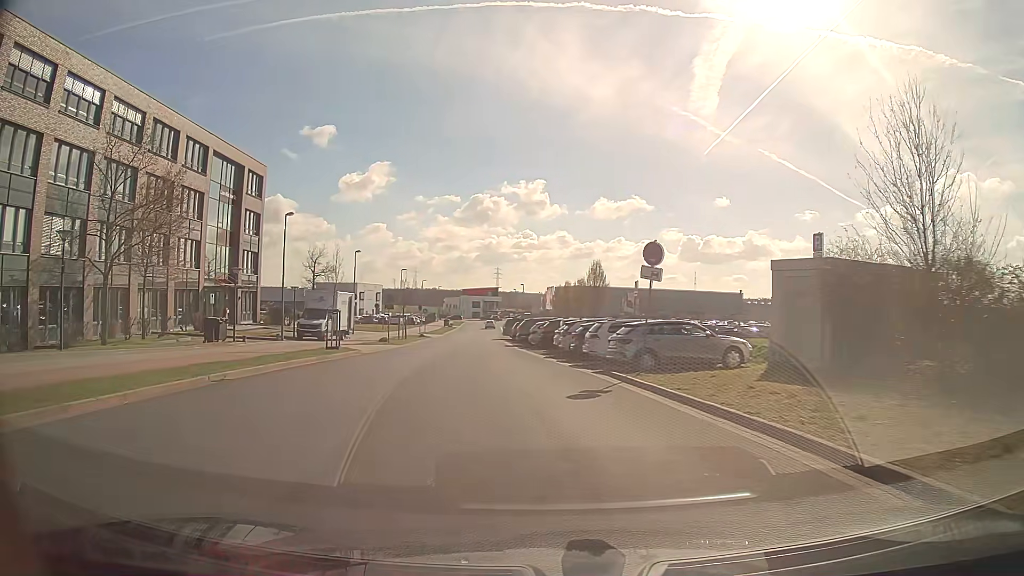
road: tertiary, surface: asphalt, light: Day
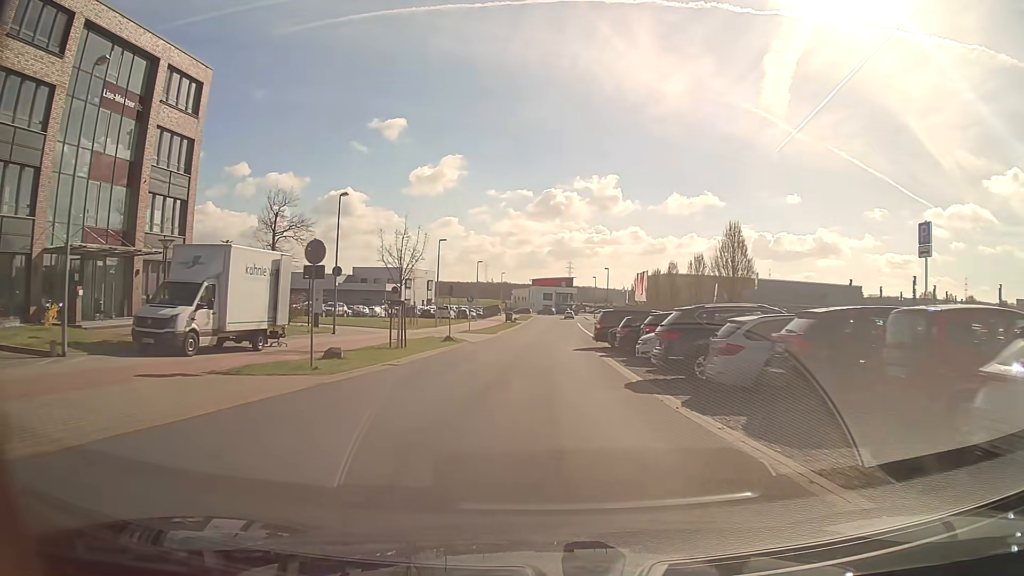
(-2.2, +26.9) m; -6°
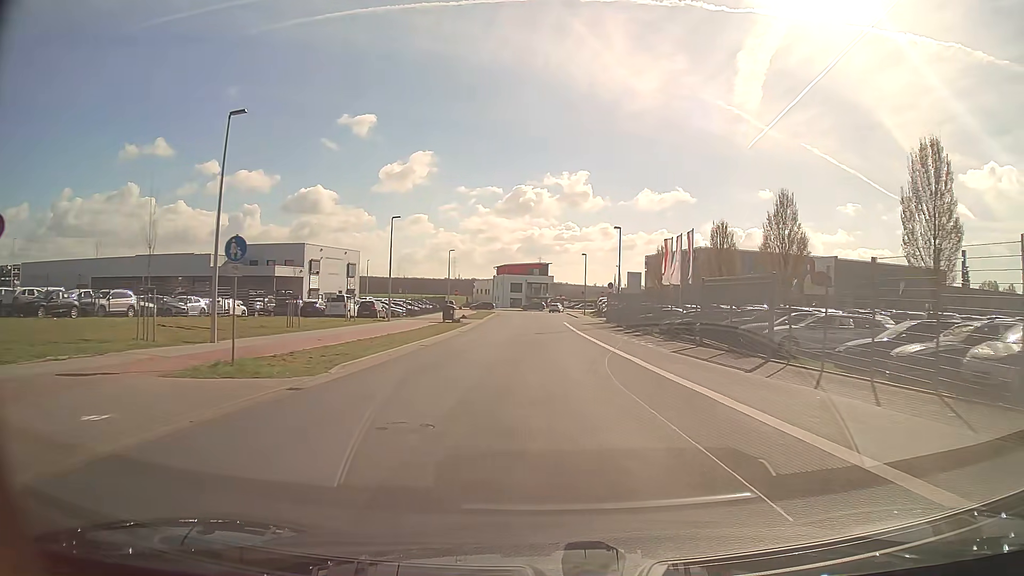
(+0.6, +39.1) m; +3°
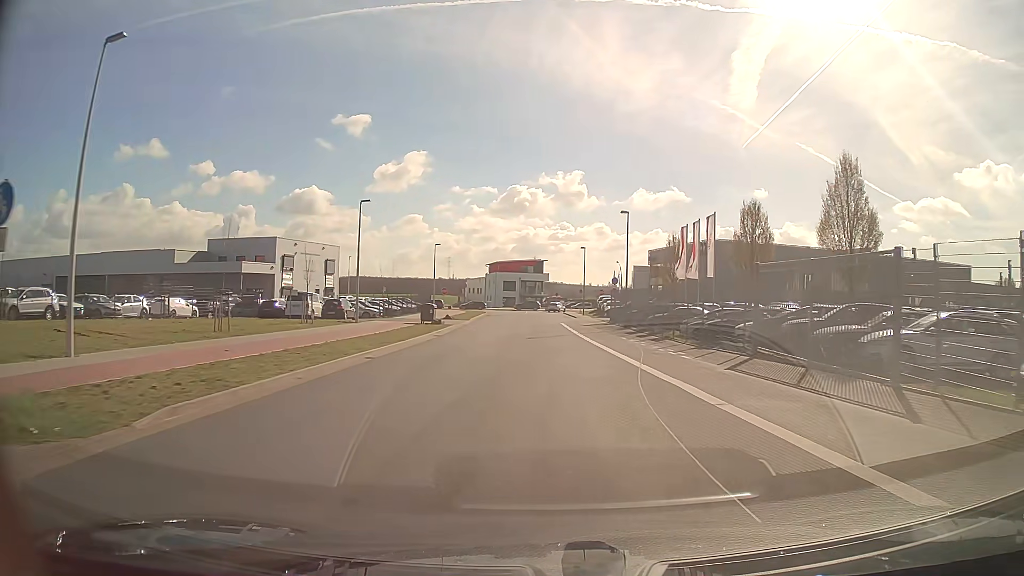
(0.0, +7.8) m; 0°
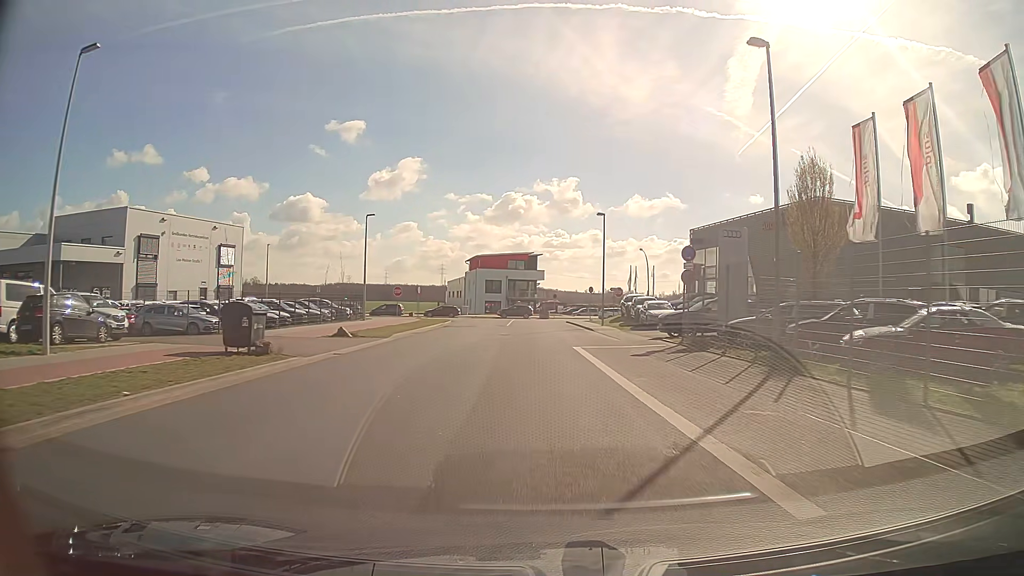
(+0.2, +29.4) m; +1°
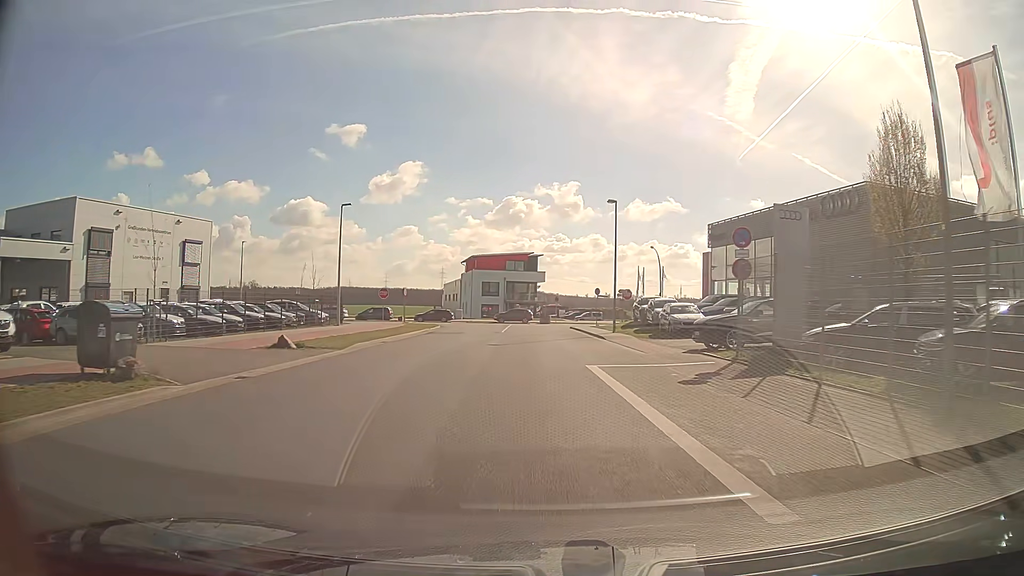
(0.0, +6.8) m; 0°
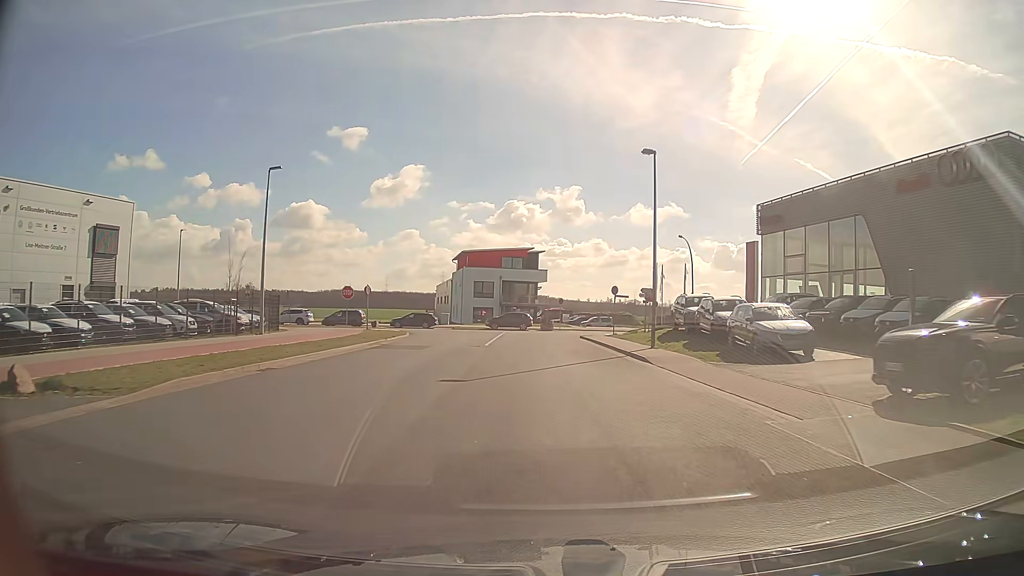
(0.0, +12.8) m; -1°
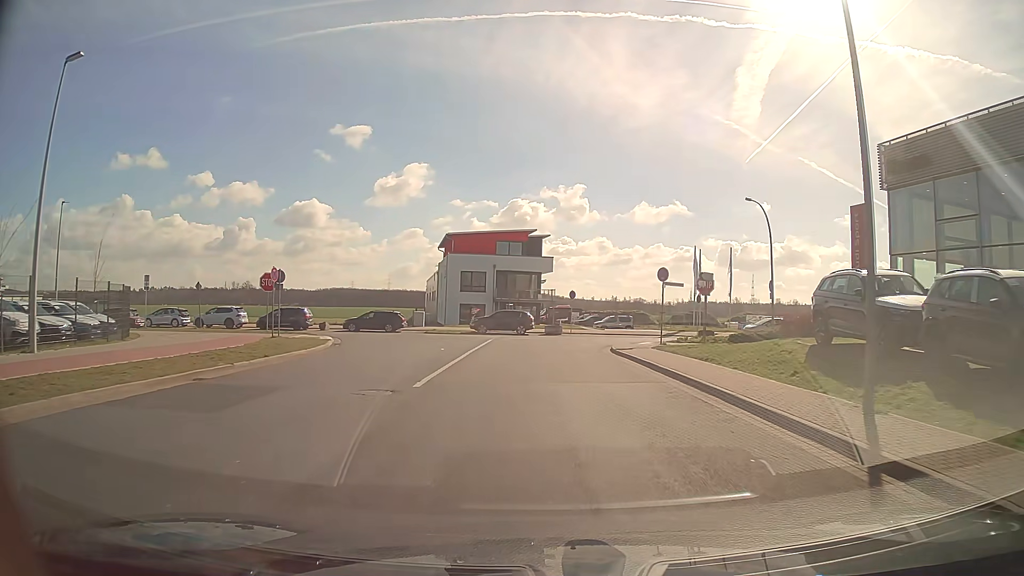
(+0.1, +16.6) m; 0°
(0, +10) (0, +20) (+1, +30) (+6, +39) (+15, +43) (+25, +44) (+35, +46) (+45, +47) (+54, +48) (+64, +50) m
